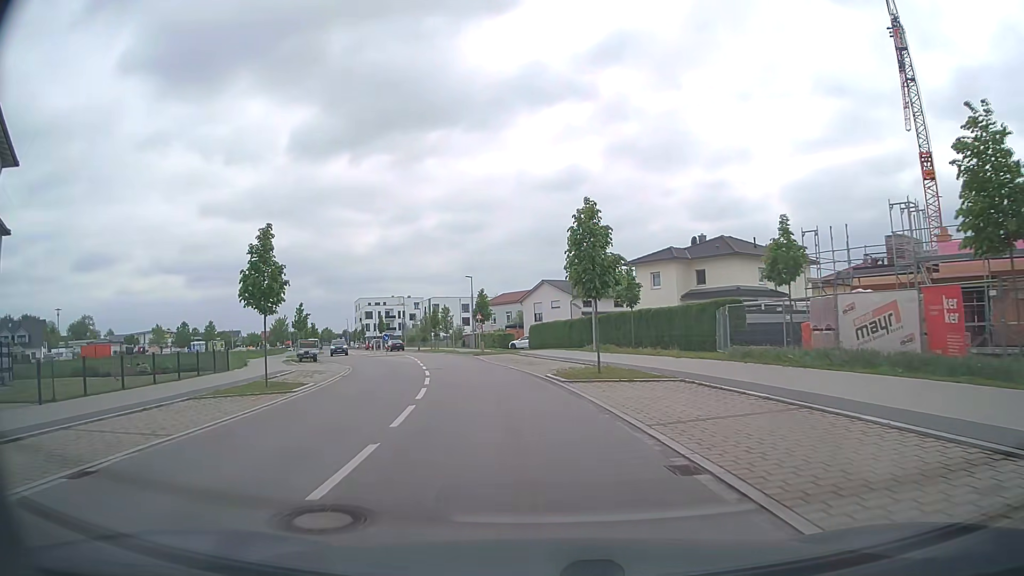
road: tertiary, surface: asphalt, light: Day
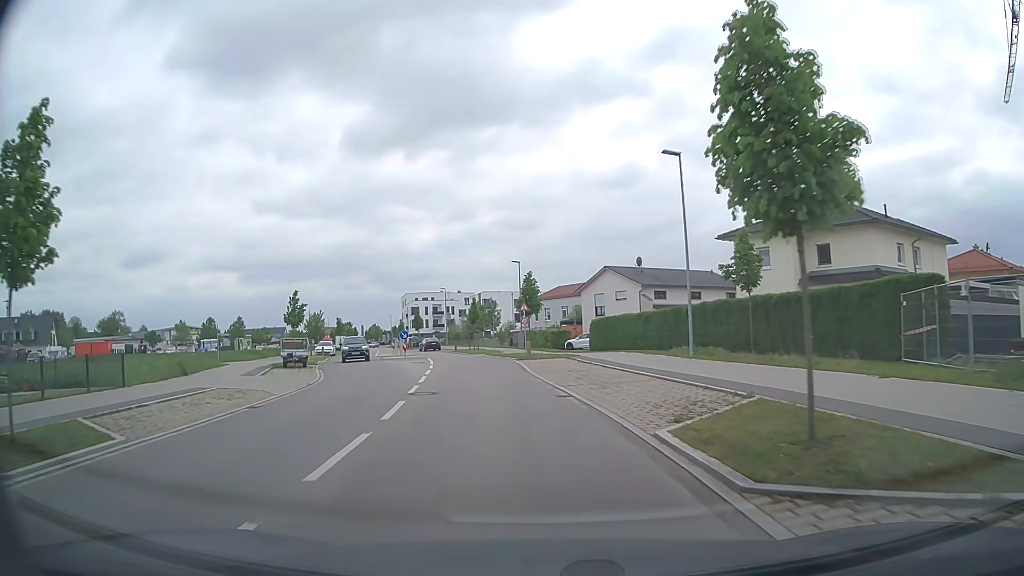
(-0.5, +13.1) m; -4°
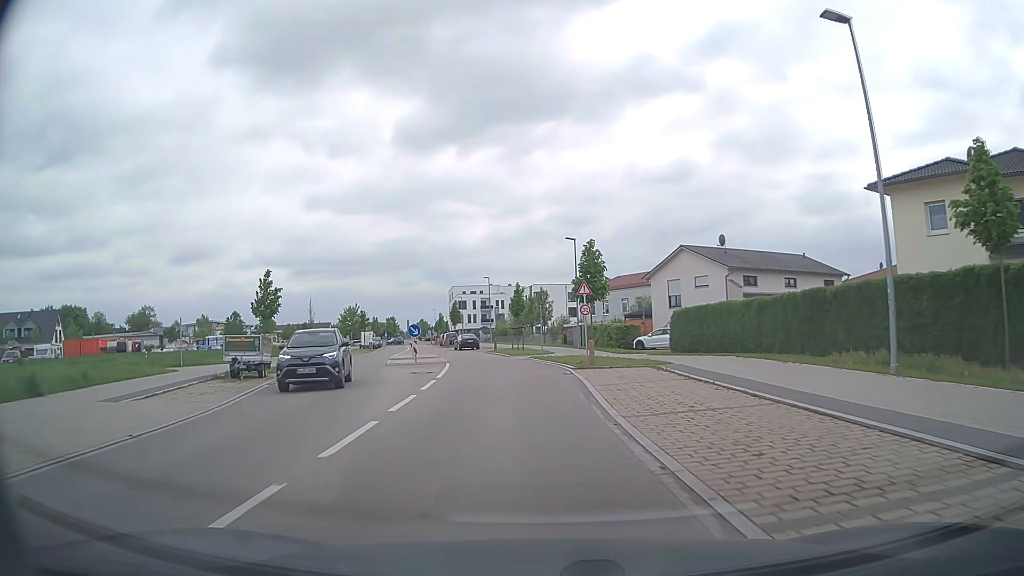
(-0.6, +12.5) m; -5°
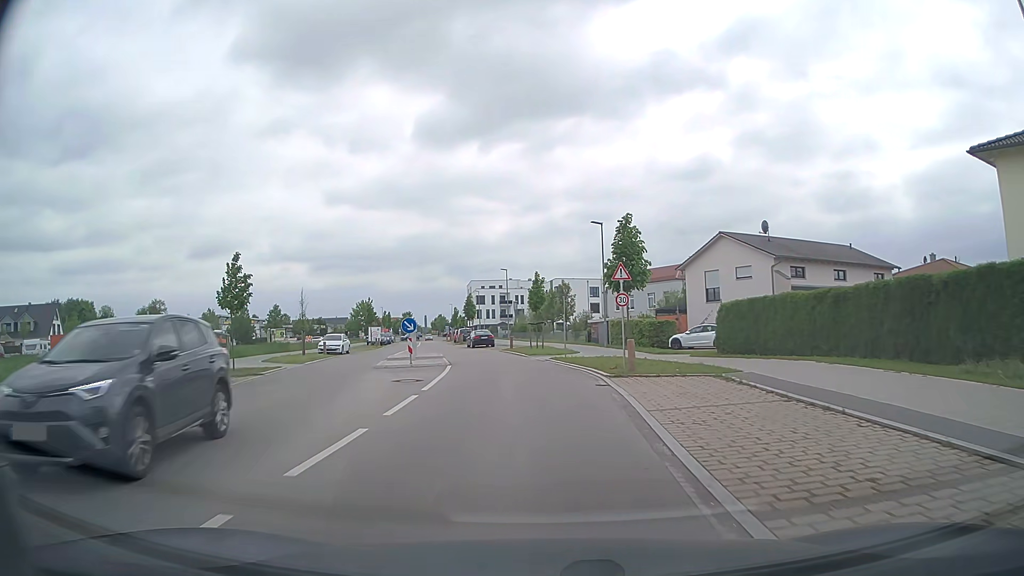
(-0.1, +5.7) m; -2°
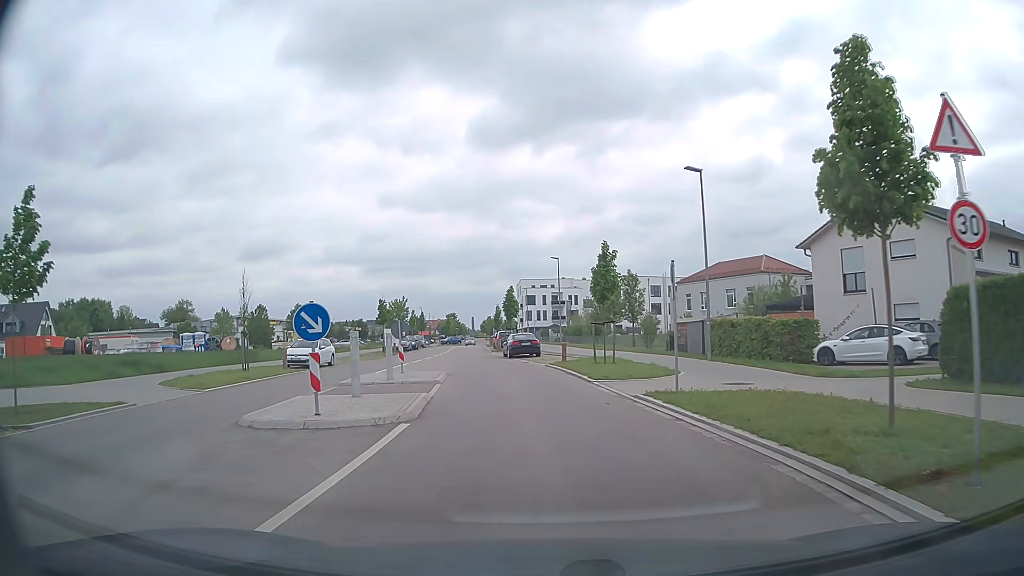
(-0.6, +15.2) m; -5°
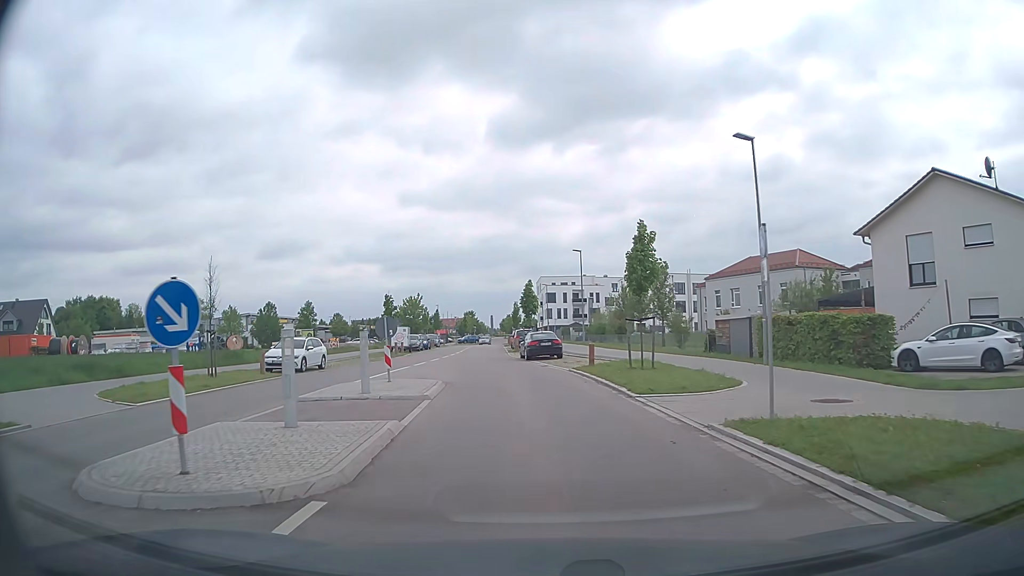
(0.0, +4.7) m; -1°
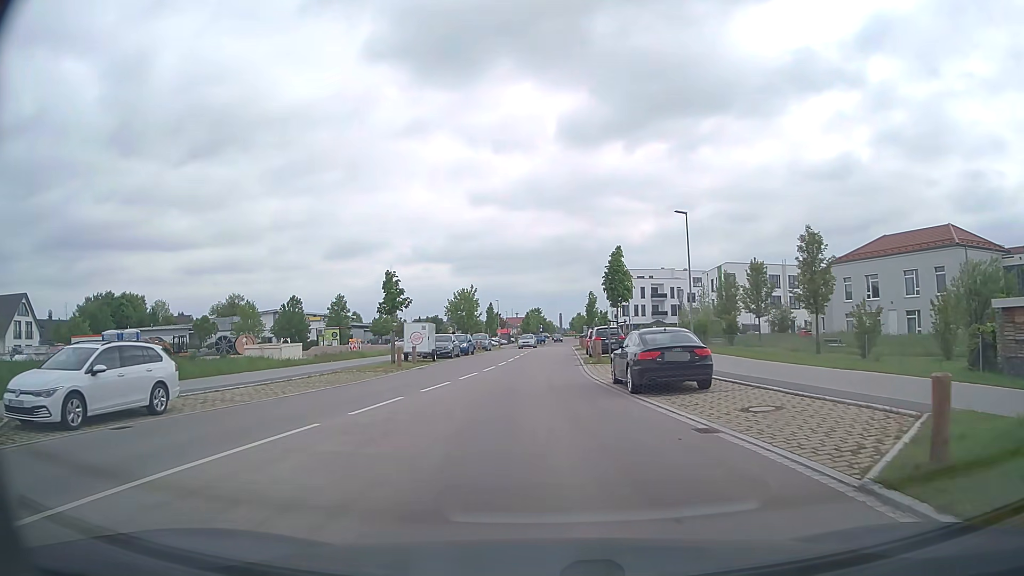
(-1.1, +18.8) m; -6°
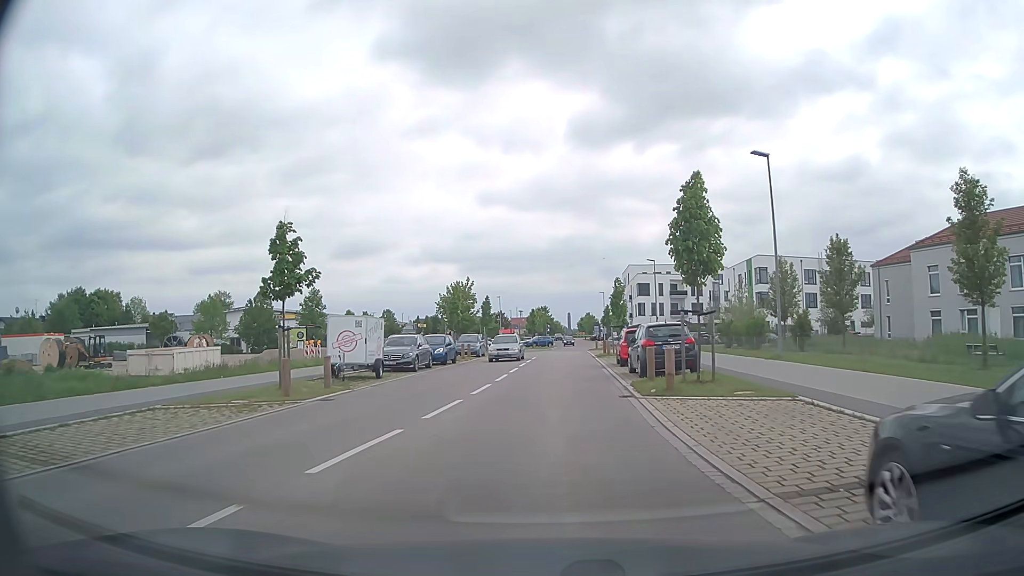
(-0.2, +14.1) m; -1°
(0, +10) (0, +20) (+1, +30) (+2, +40) (+2, +50) (+2, +60) (+3, +70) (+5, +80) (+6, +90) (+7, +100) m
